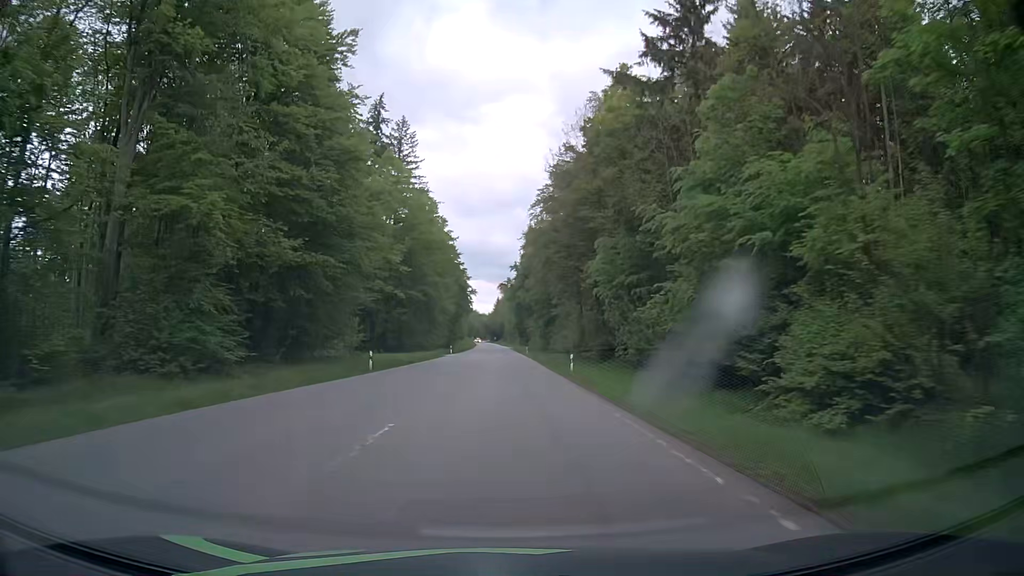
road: secondary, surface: asphalt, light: Day
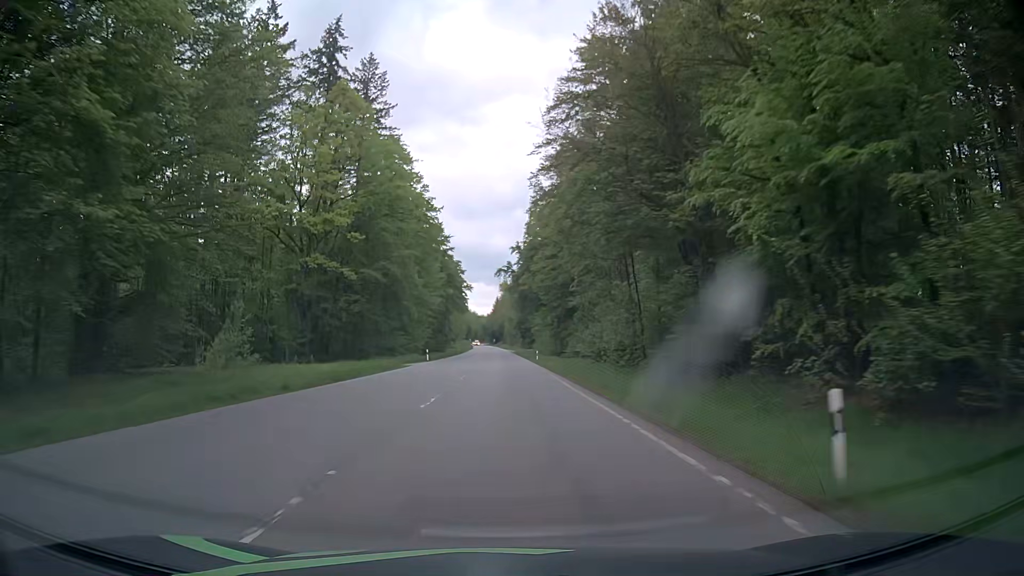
(-0.2, +28.4) m; -1°
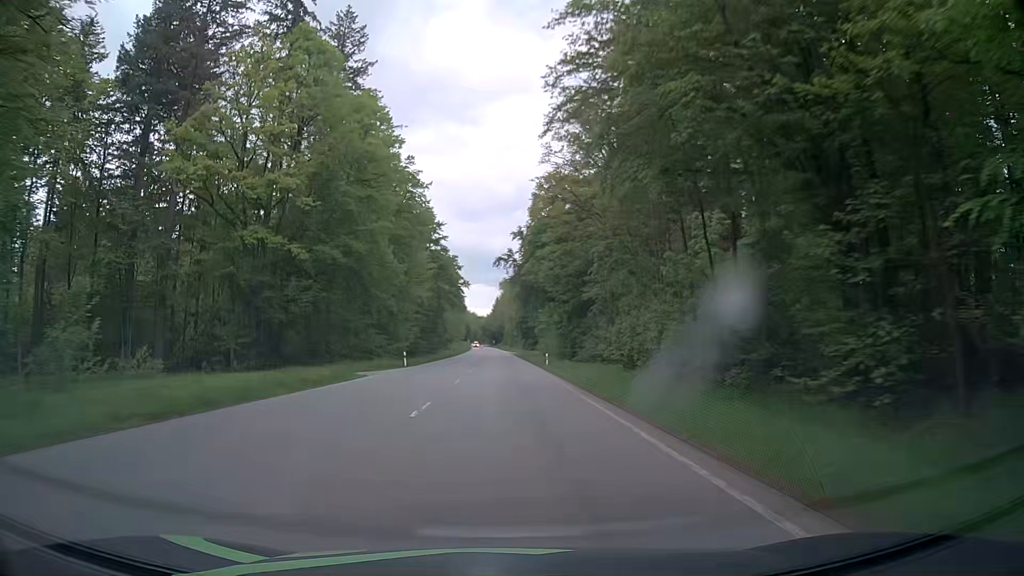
(+0.1, +14.6) m; 0°
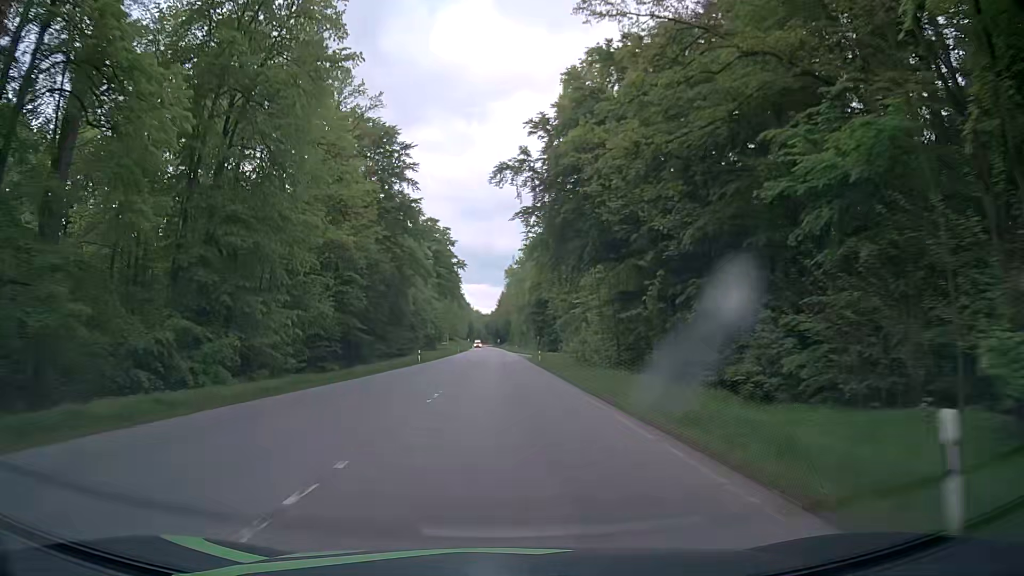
(-0.2, +44.9) m; -1°
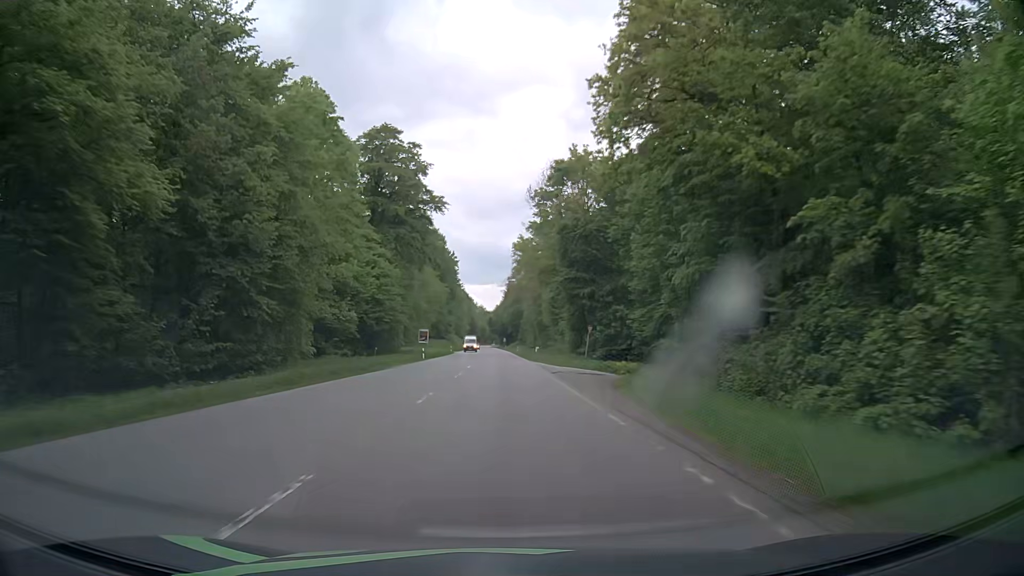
(-0.1, +61.3) m; 0°
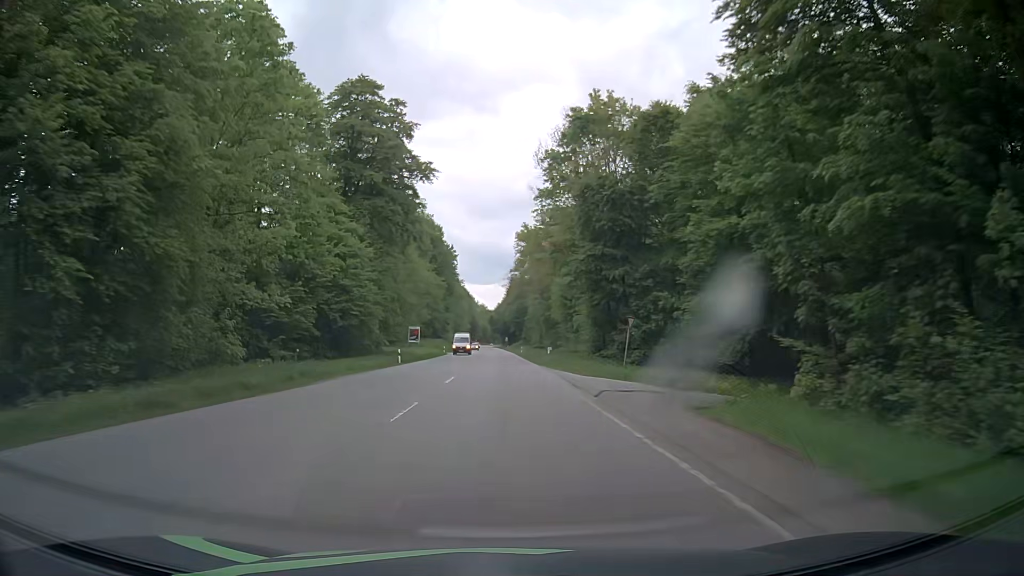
(0.0, +15.5) m; 0°
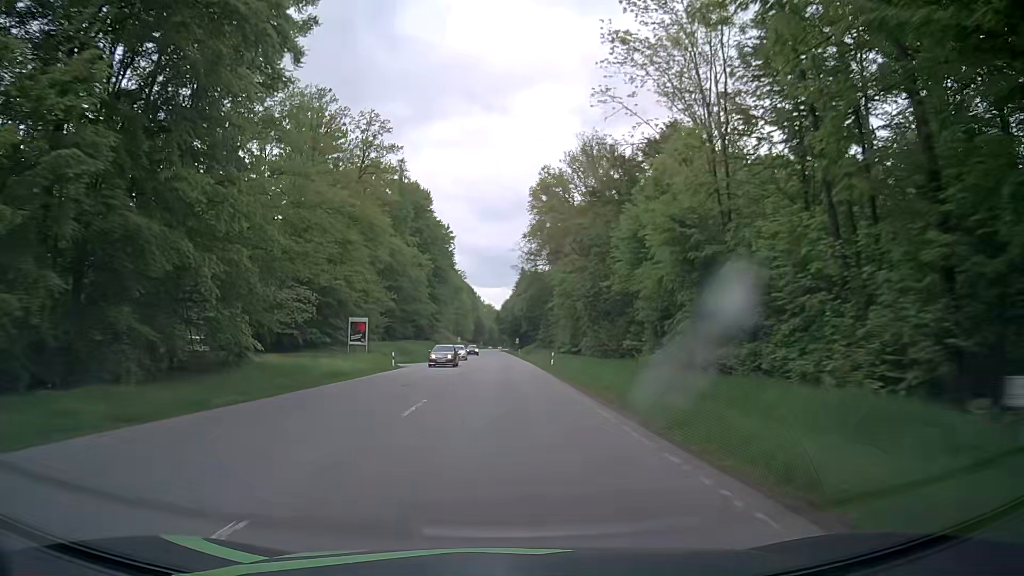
(-0.2, +46.8) m; -1°
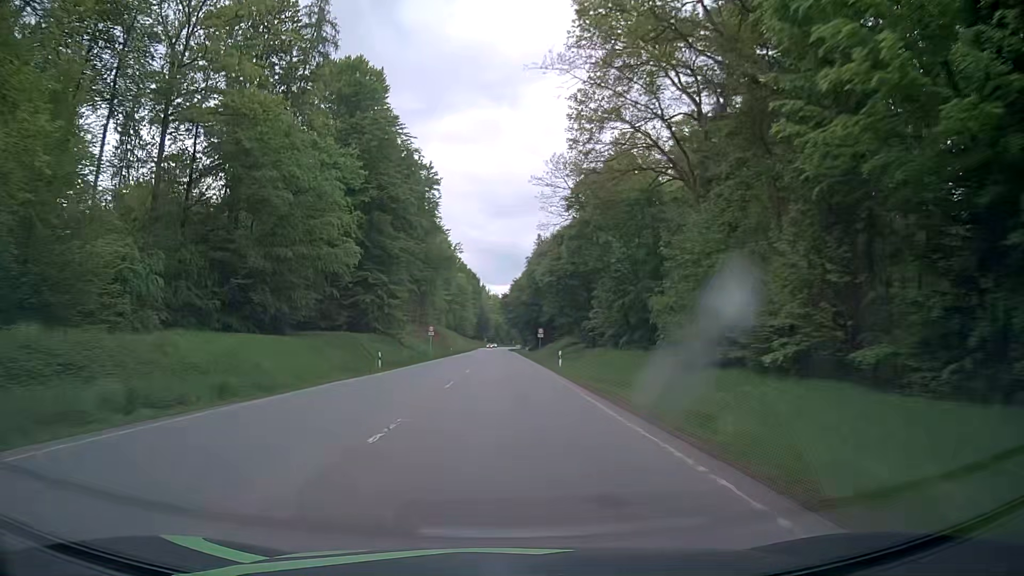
(-0.4, +62.8) m; -1°
(0, +10) (0, +20) (0, +30) (0, +40) (0, +50) (0, +60) (0, +70) (0, +80) (-1, +90) (-1, +100) m
